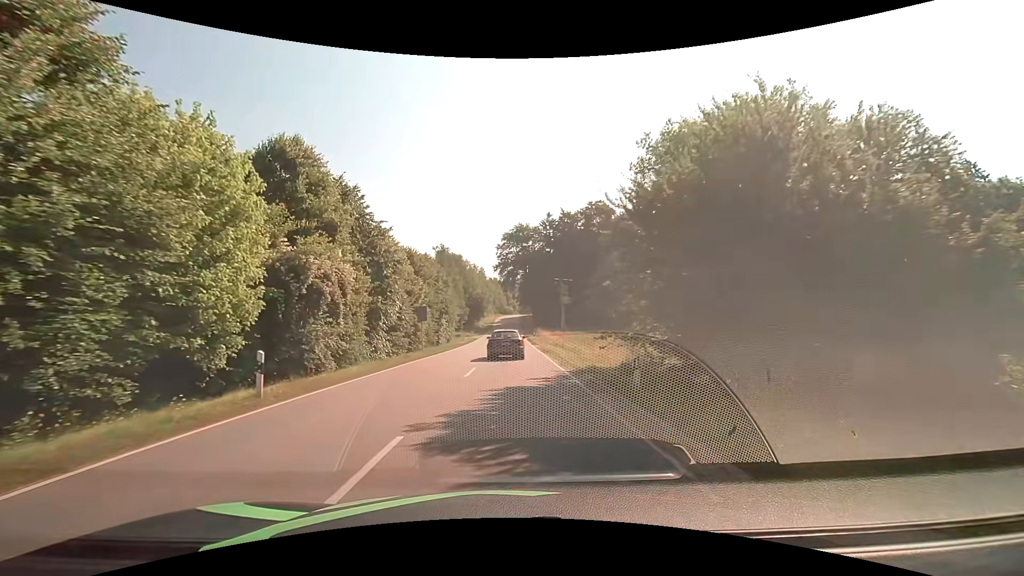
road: tertiary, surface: asphalt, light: Day
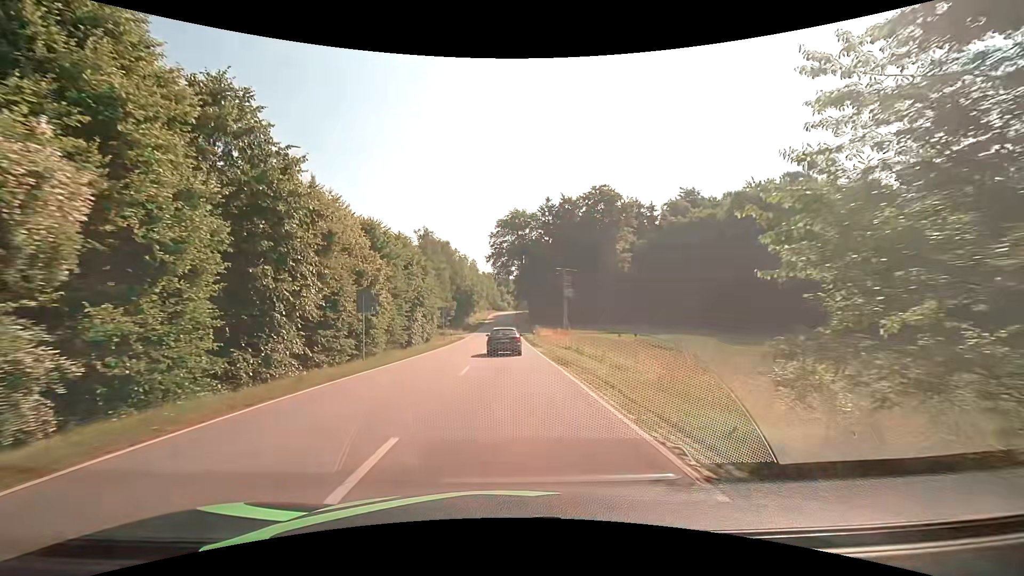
(+0.1, +12.3) m; +1°
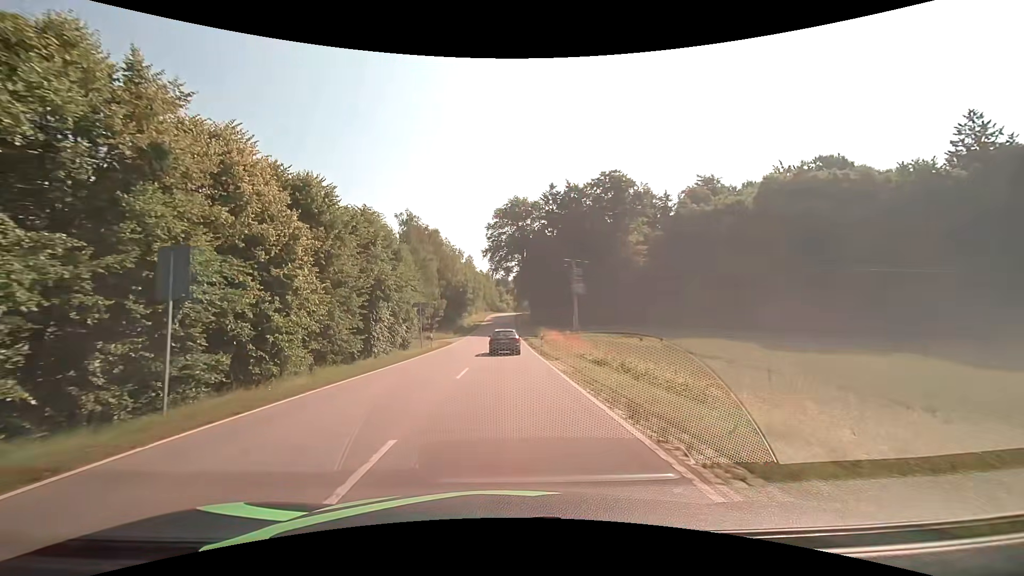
(0.0, +12.0) m; 0°
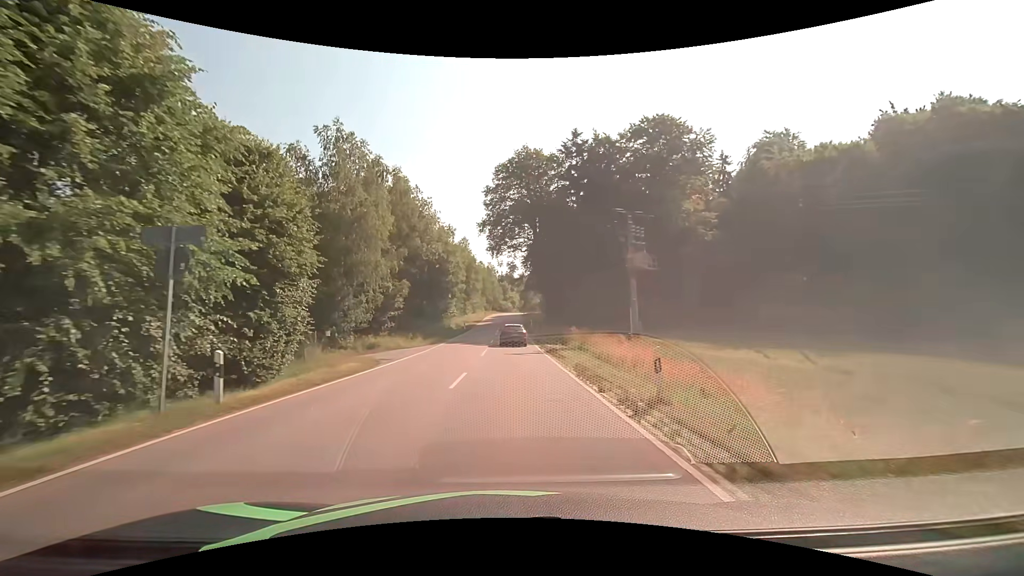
(-0.1, +27.6) m; 0°
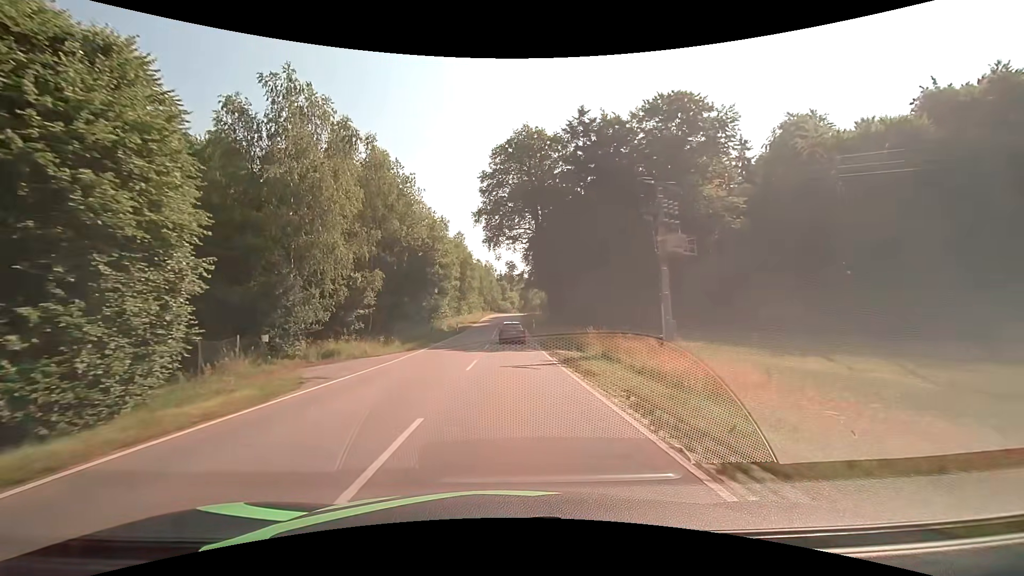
(0.0, +7.7) m; 0°
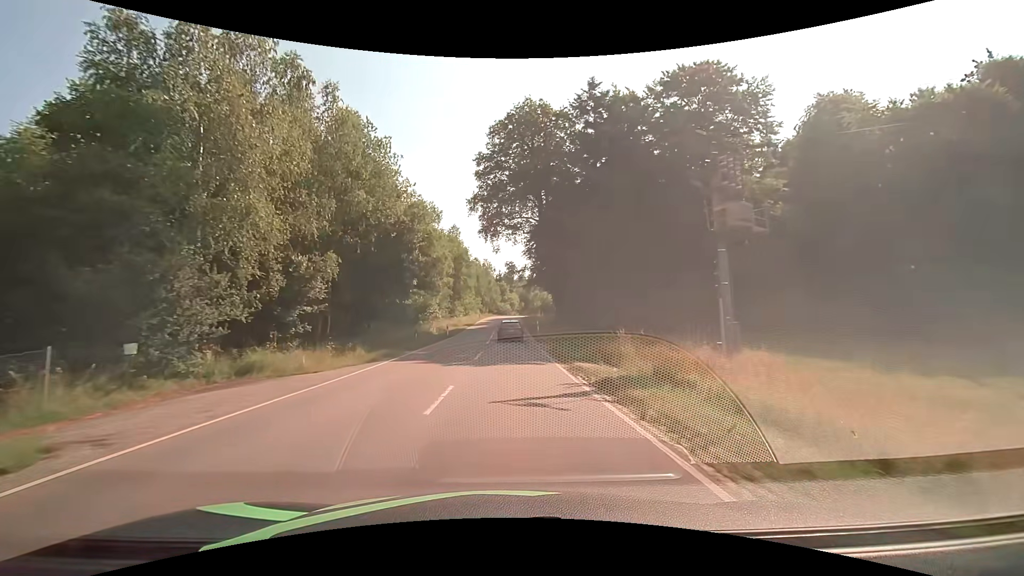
(0.0, +7.9) m; 0°
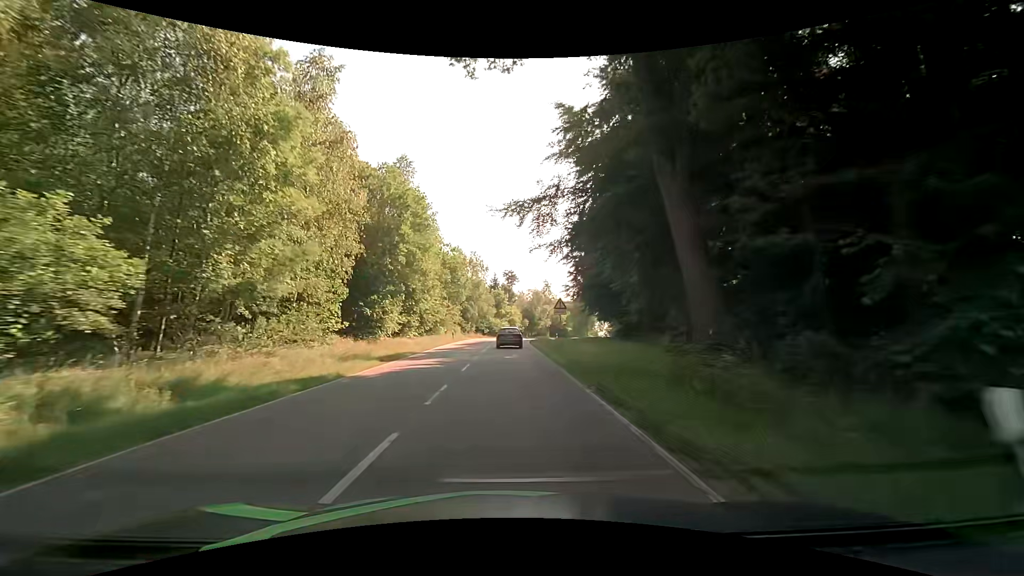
(+0.2, +41.3) m; 0°
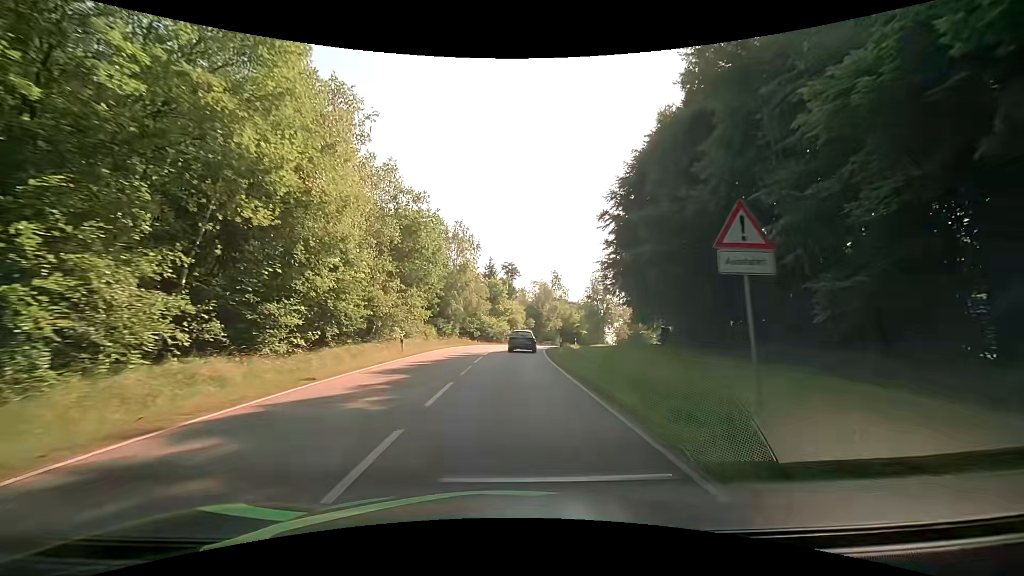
(0.0, +24.2) m; +1°
(0, +10) (0, +20) (0, +30) (+1, +40) (+3, +50) (+5, +60) (+7, +69) (+11, +79) (+16, +87) (+21, +96) m
